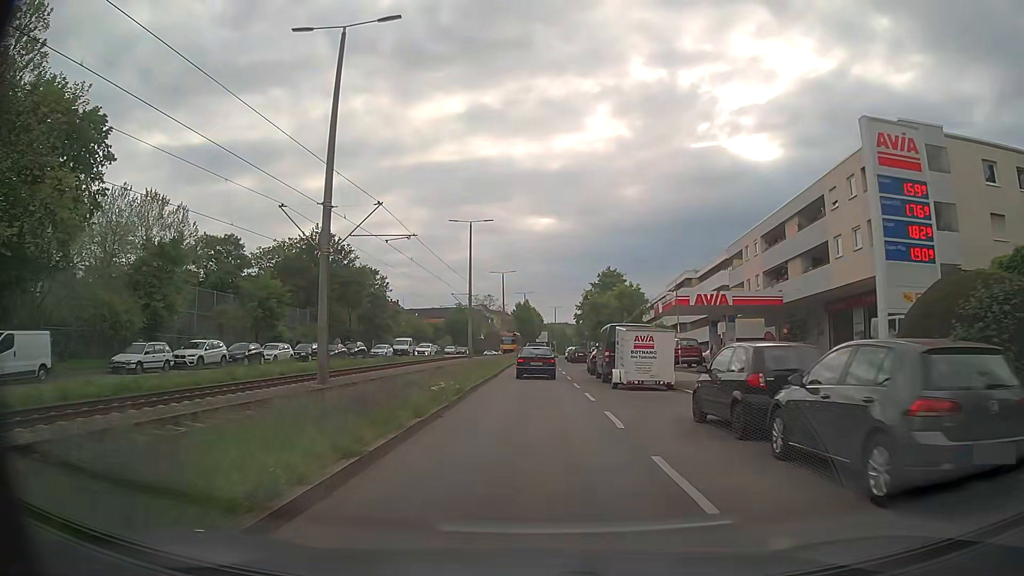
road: secondary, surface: asphalt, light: Day
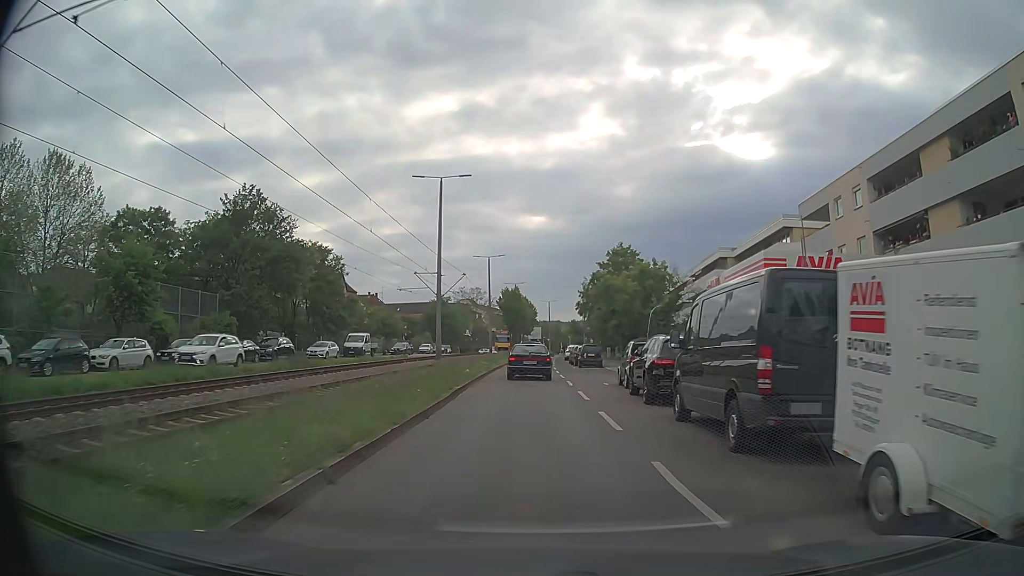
(+0.2, +18.6) m; +1°
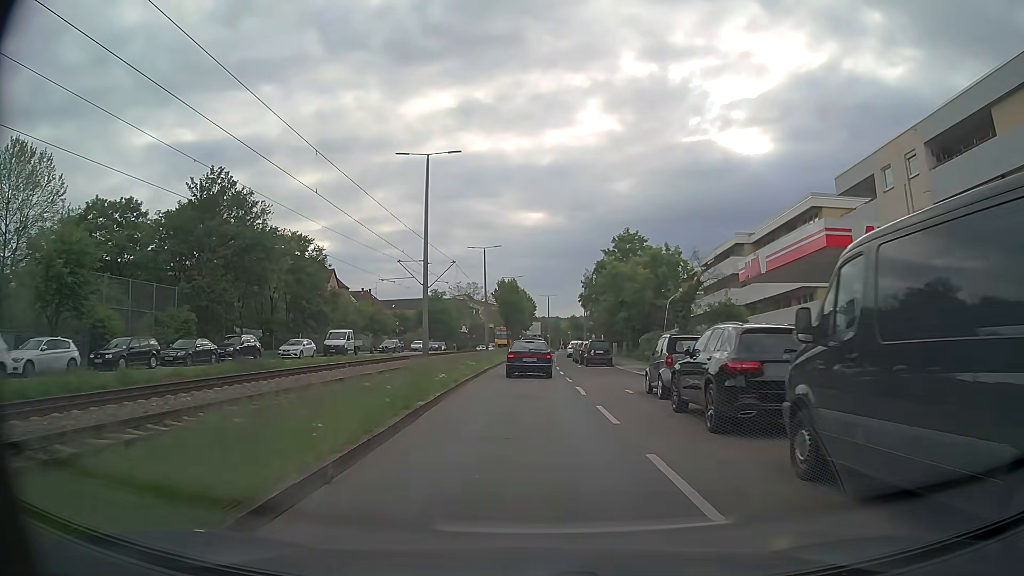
(0.0, +6.0) m; -1°
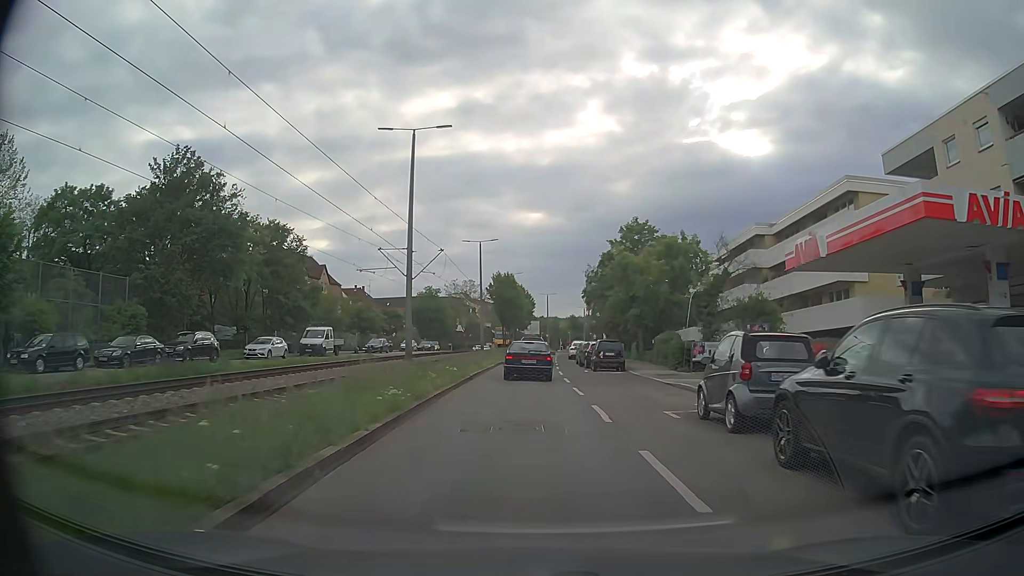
(0.0, +5.8) m; 0°
